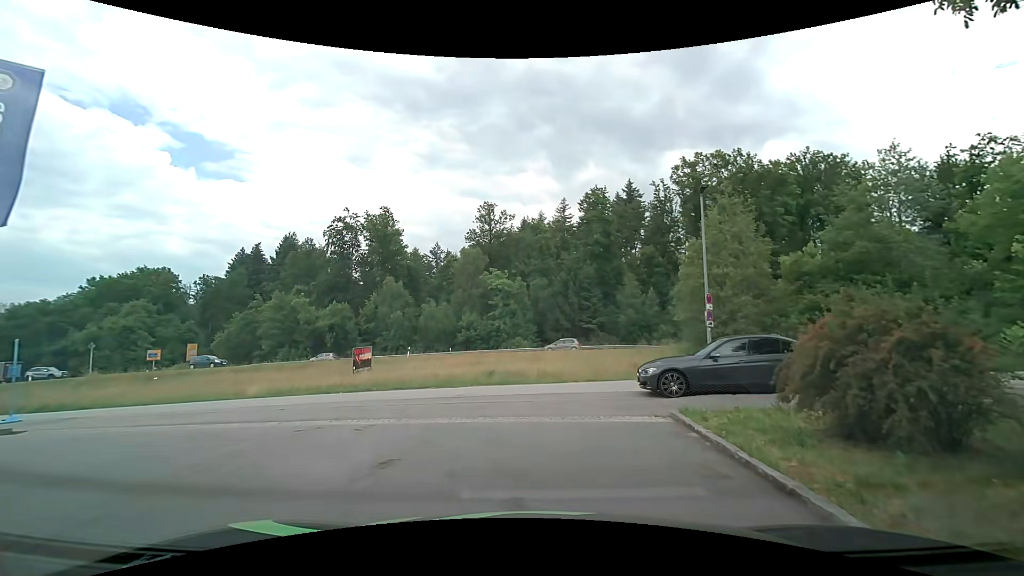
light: Day
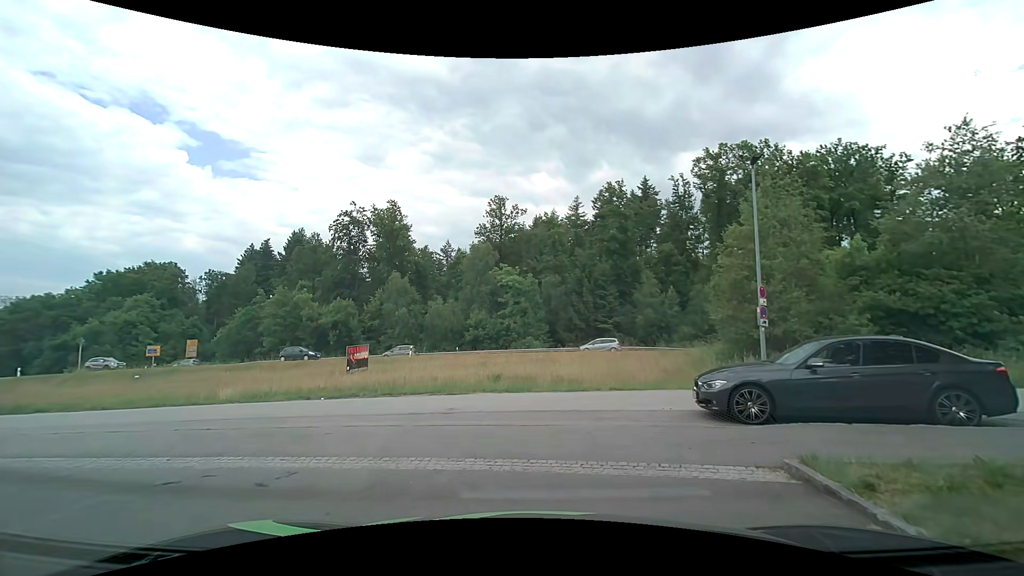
(0.0, +3.5) m; 0°
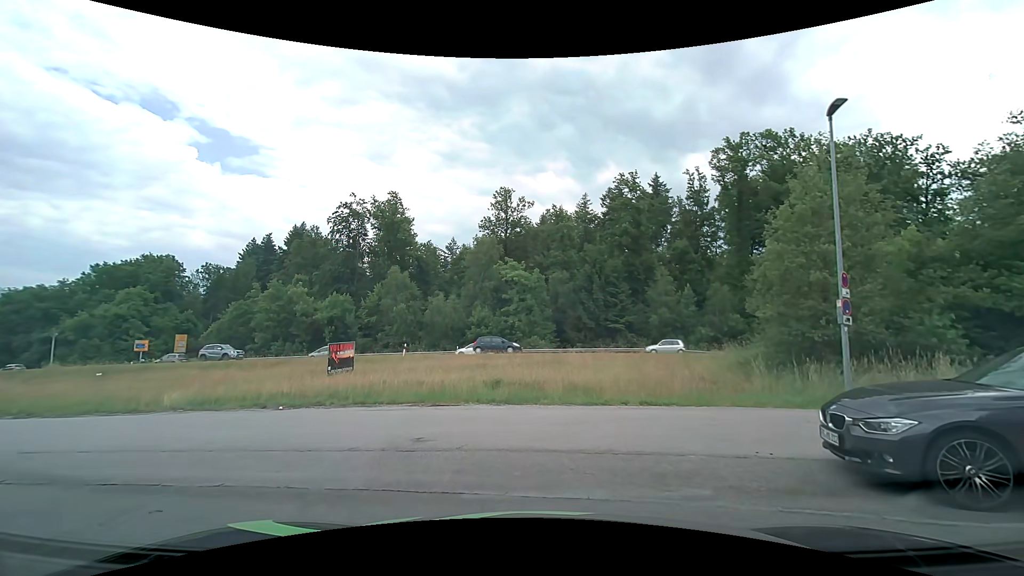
(0.0, +3.8) m; +1°
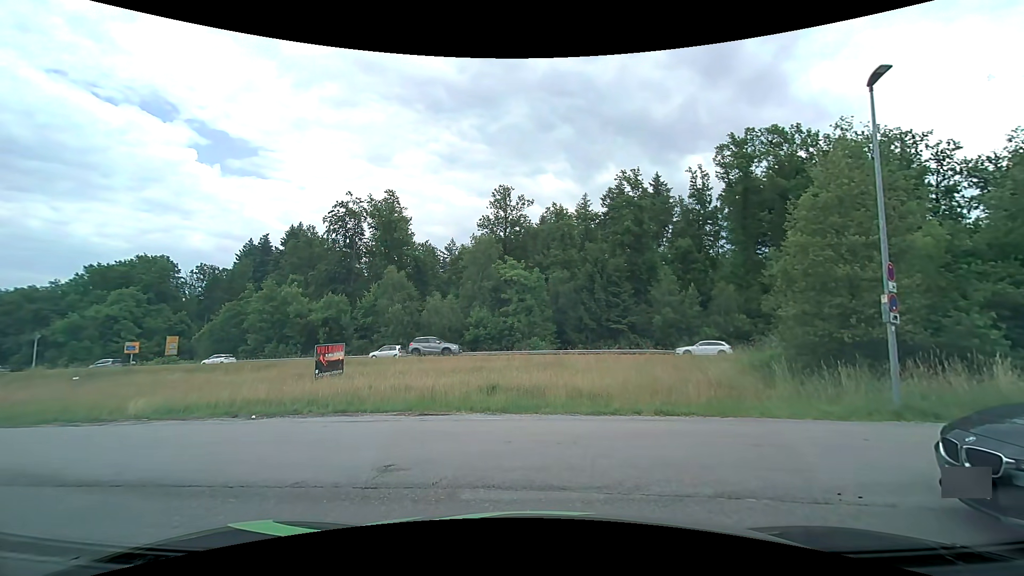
(0.0, +1.5) m; 0°
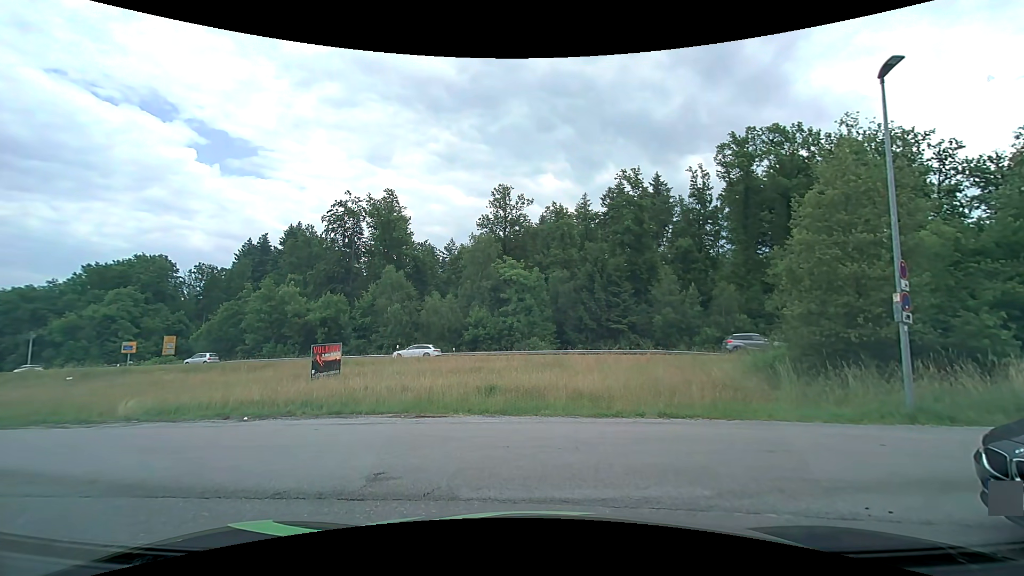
(0.0, +0.4) m; 0°
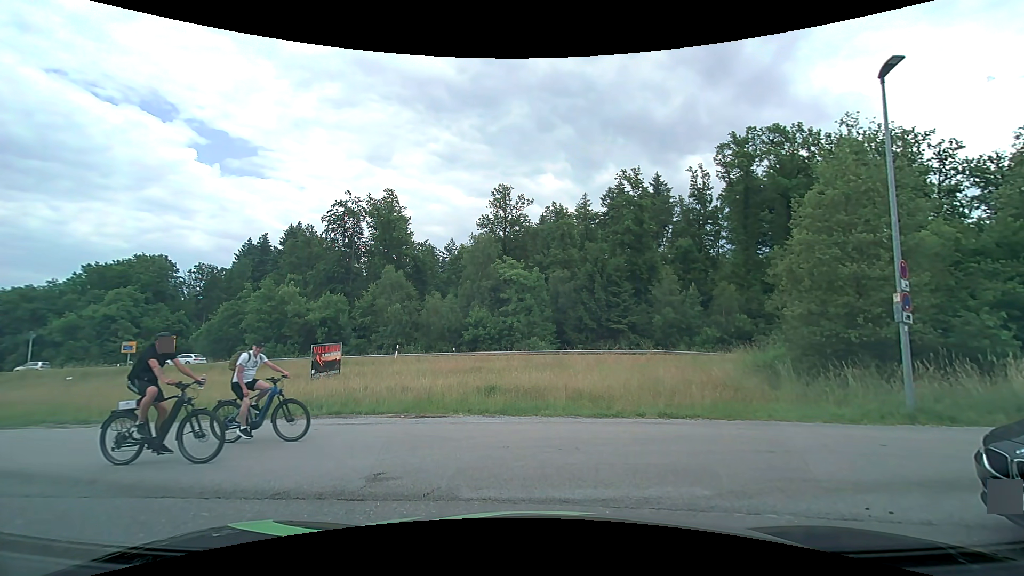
(0.0, +0.1) m; 0°
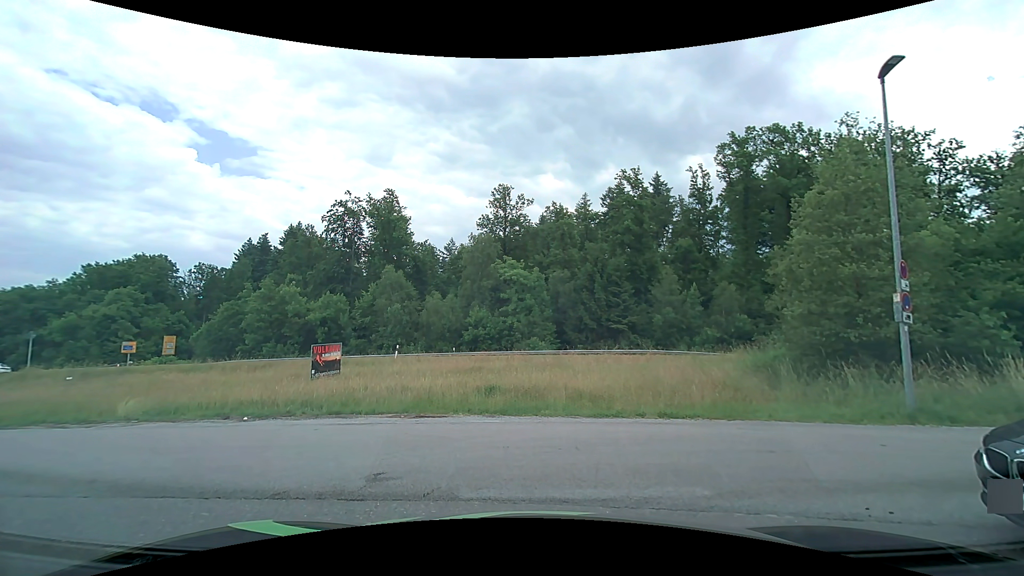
(0.0, 0.0) m; 0°
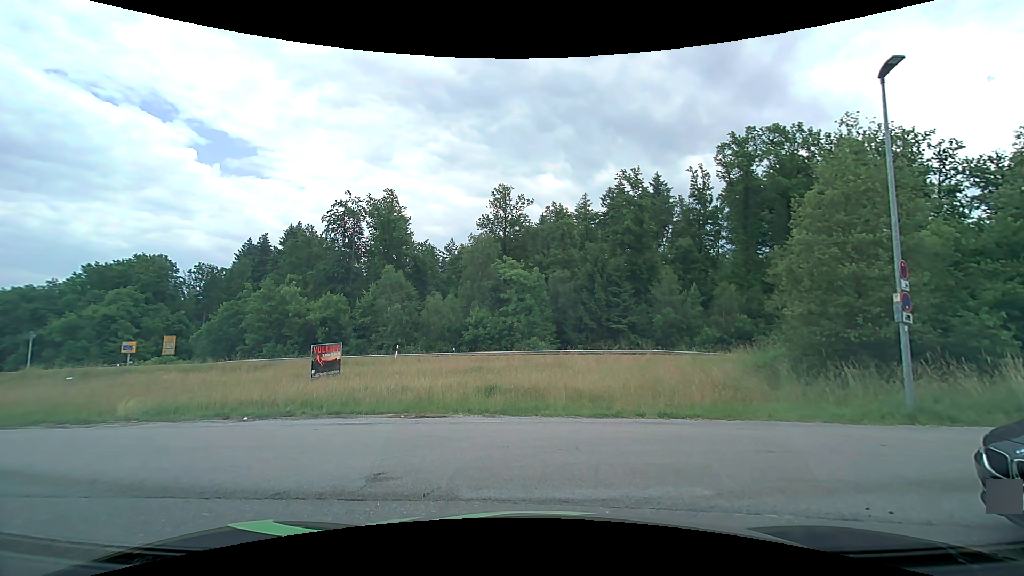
(0.0, 0.0) m; 0°
